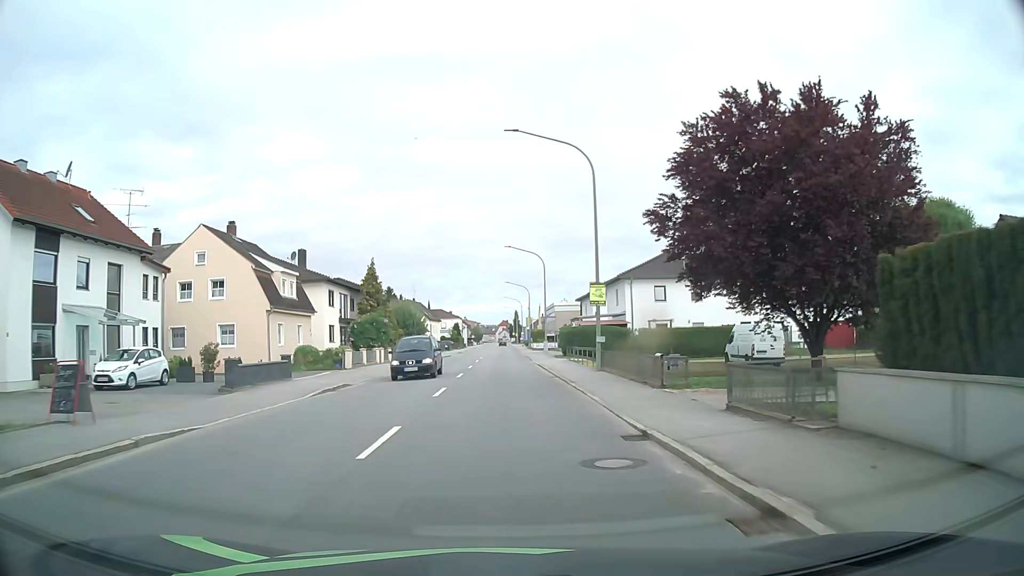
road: primary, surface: asphalt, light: Day
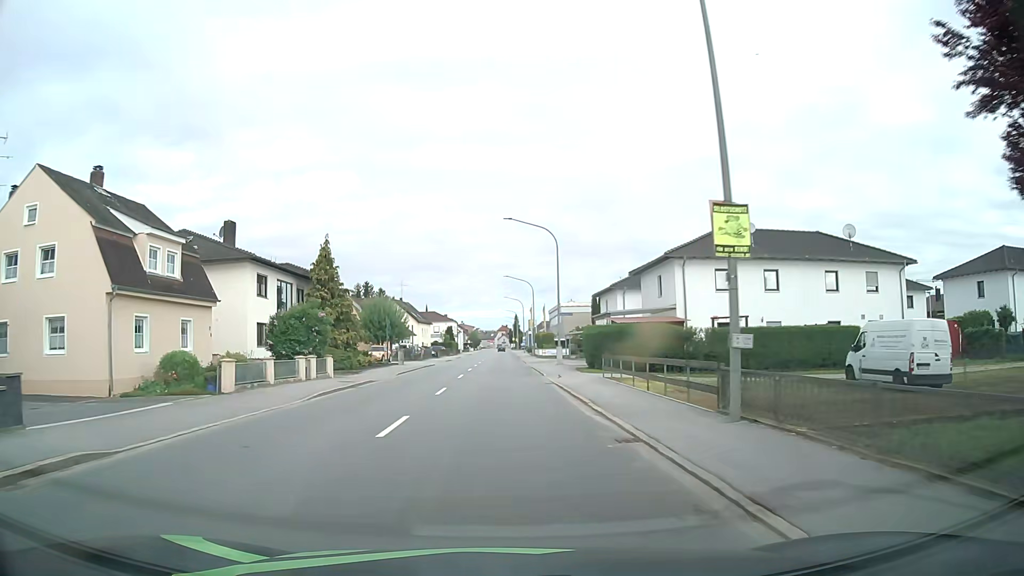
(-0.1, +15.8) m; 0°
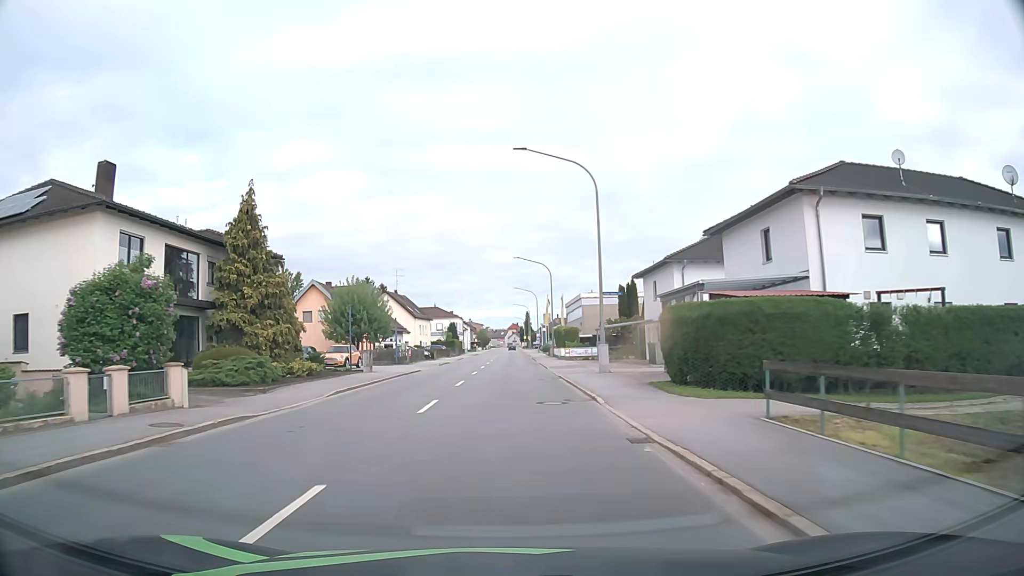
(-0.1, +15.7) m; -1°
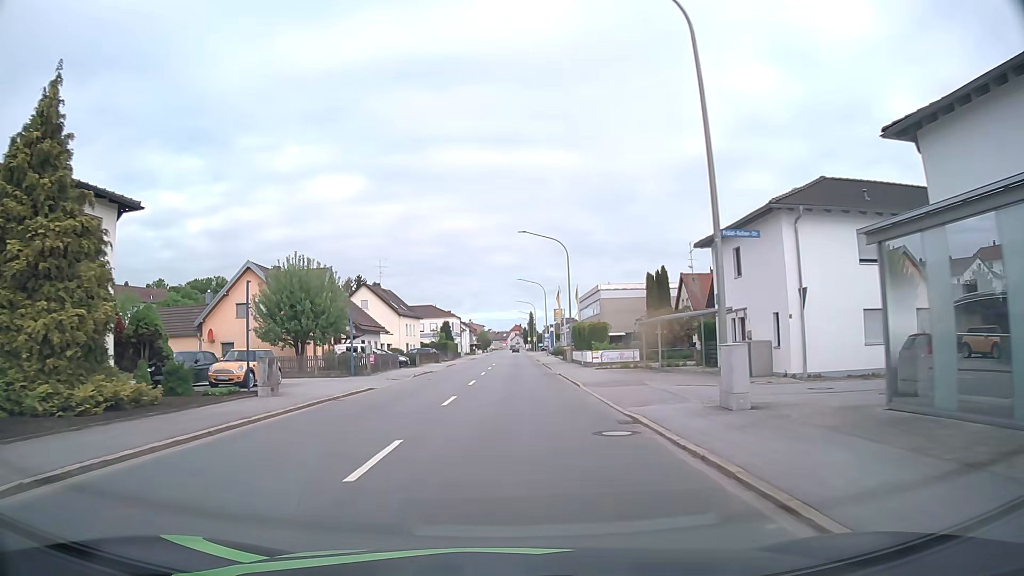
(-0.1, +15.6) m; 0°
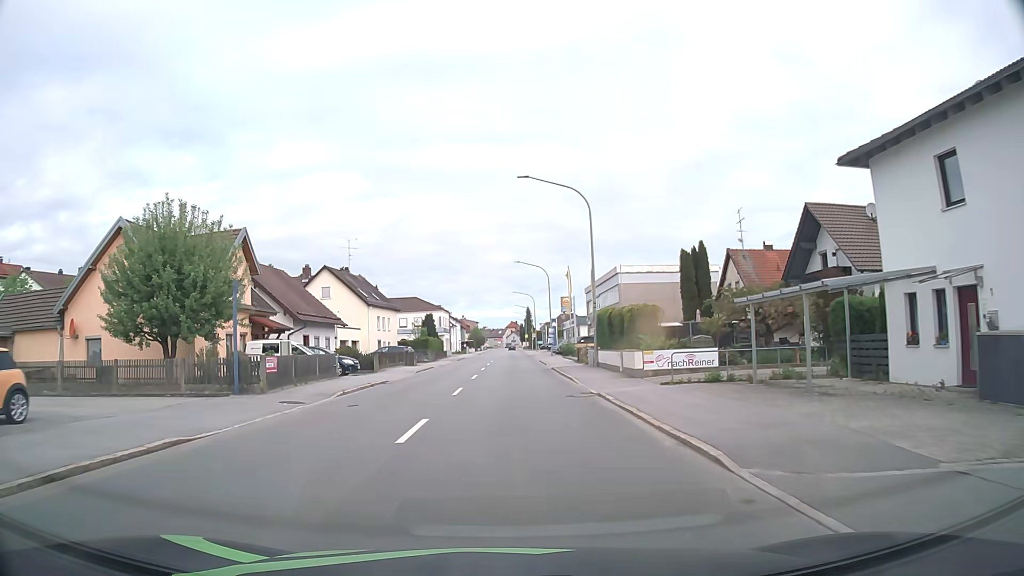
(0.0, +15.4) m; +1°
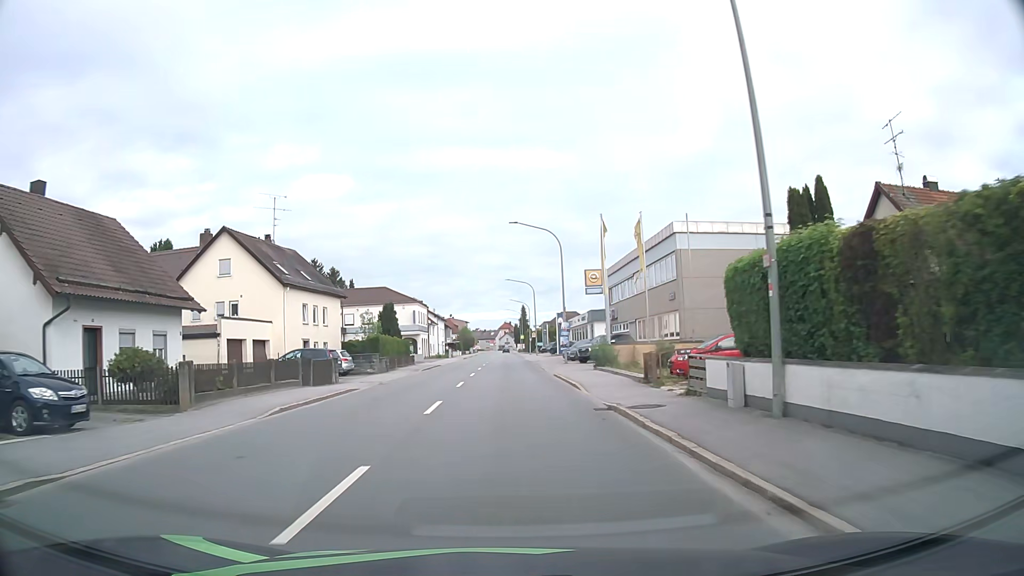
(-0.1, +22.9) m; 0°
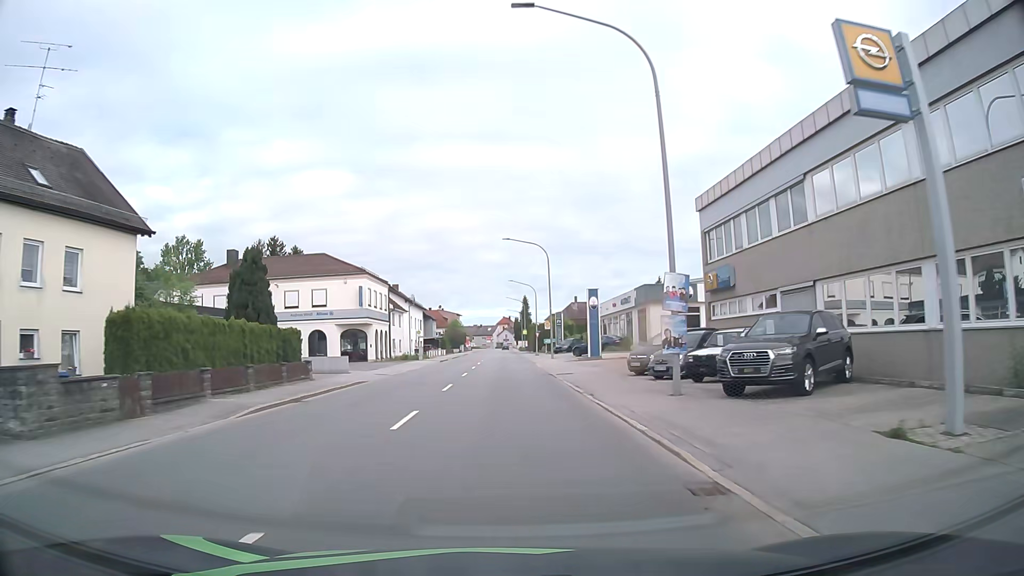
(+0.1, +30.0) m; 0°
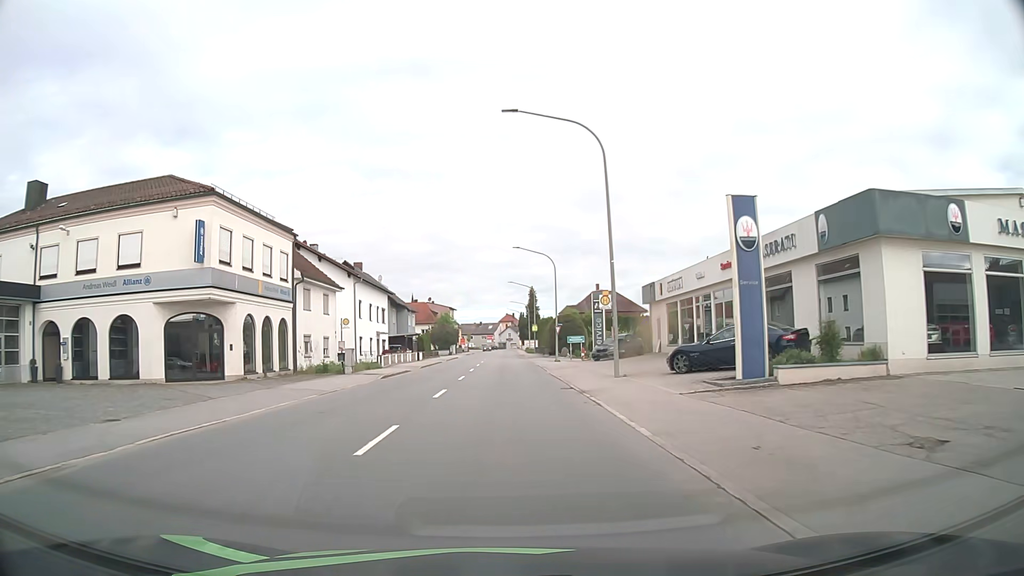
(0.0, +29.6) m; 0°
(0, +10) (0, +20) (0, +30) (0, +40) (0, +50) (0, +60) (0, +70) (0, +80) (0, +90) (0, +100) m
